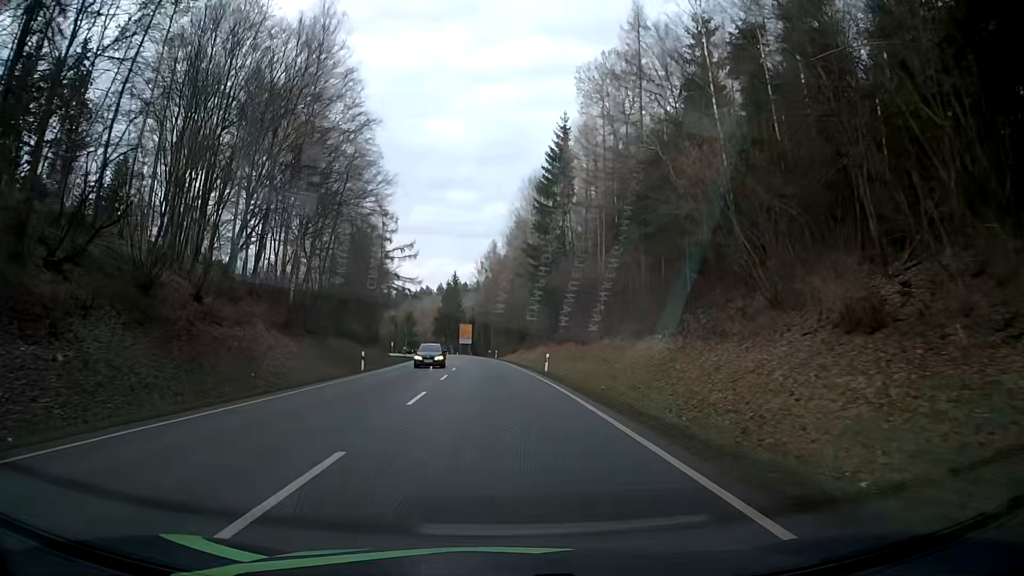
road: secondary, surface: asphalt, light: Day
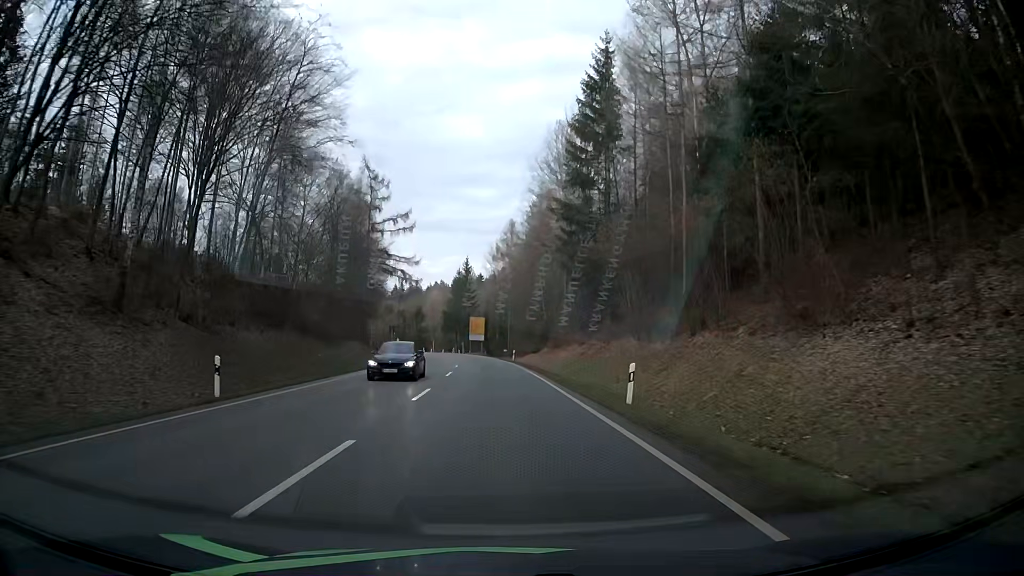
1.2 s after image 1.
(-0.2, +21.4) m; -1°
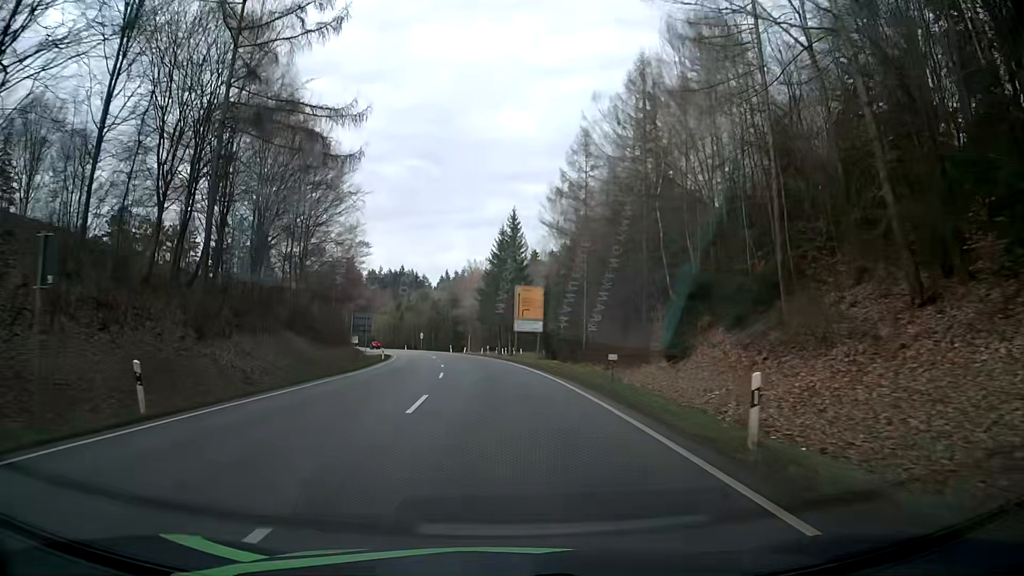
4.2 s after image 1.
(-2.3, +51.8) m; -5°
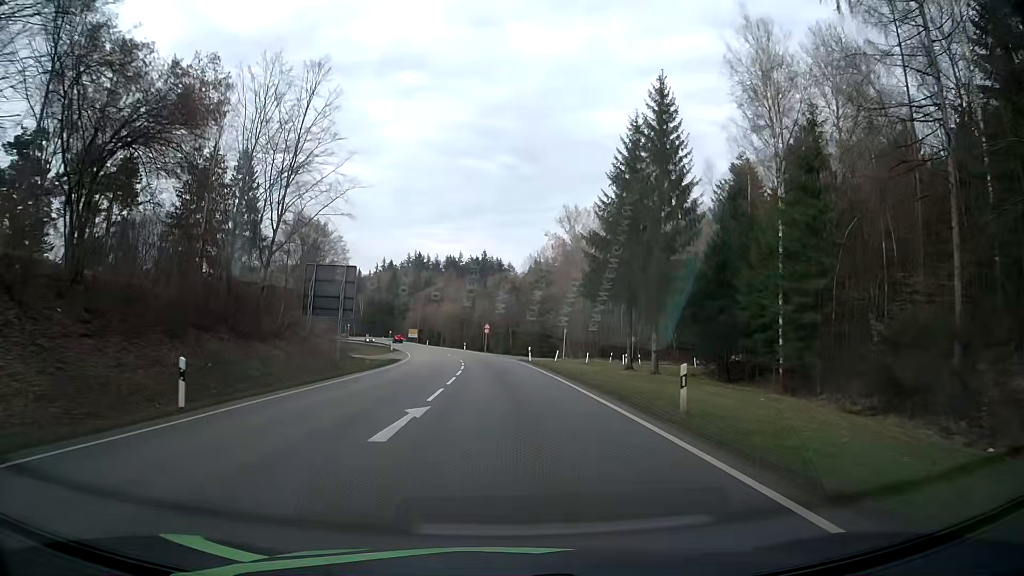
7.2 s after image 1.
(-3.3, +51.9) m; -8°
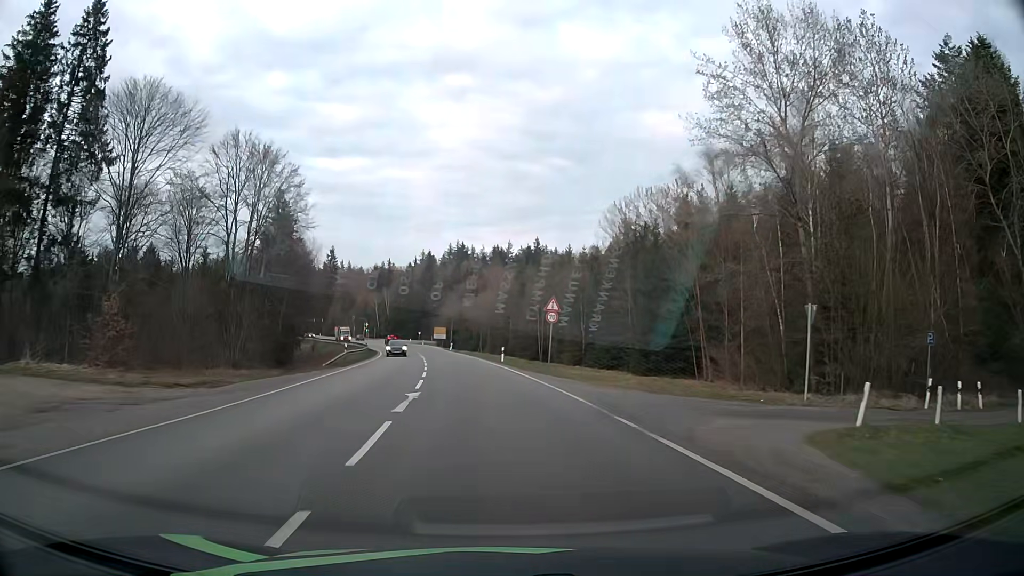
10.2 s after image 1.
(-1.9, +50.5) m; -5°
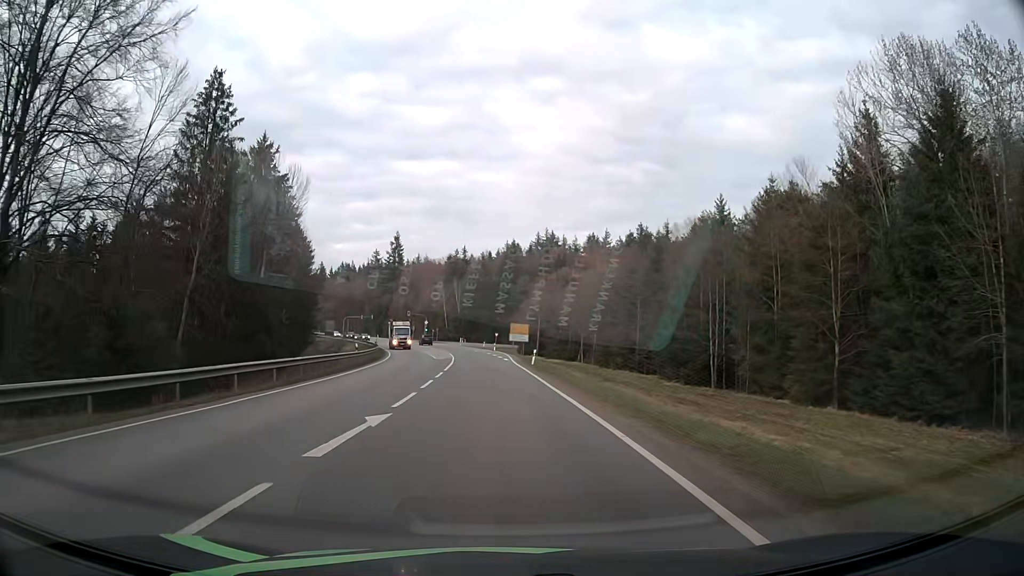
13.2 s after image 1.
(-3.0, +47.3) m; -7°
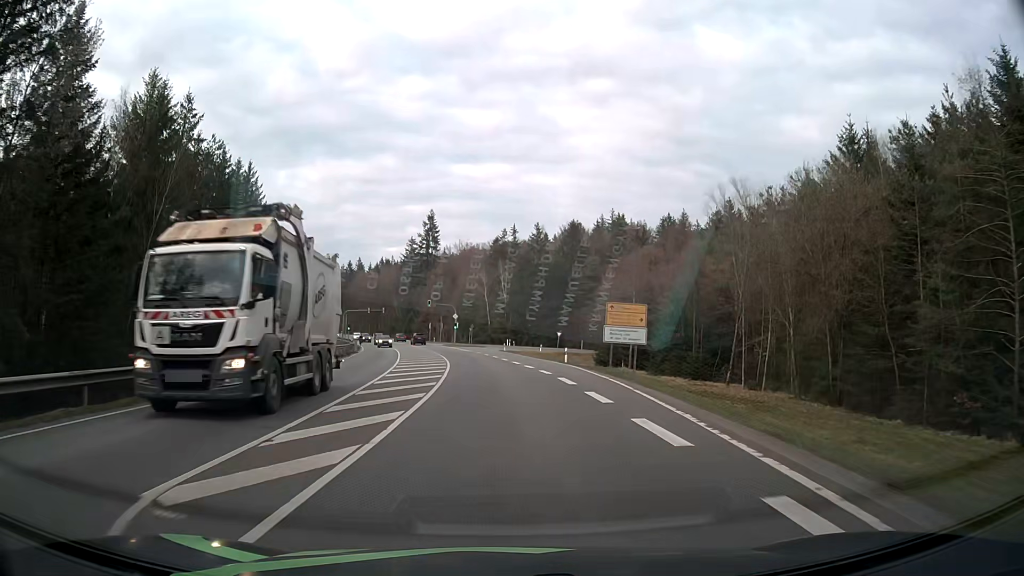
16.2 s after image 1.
(-1.7, +47.7) m; -4°
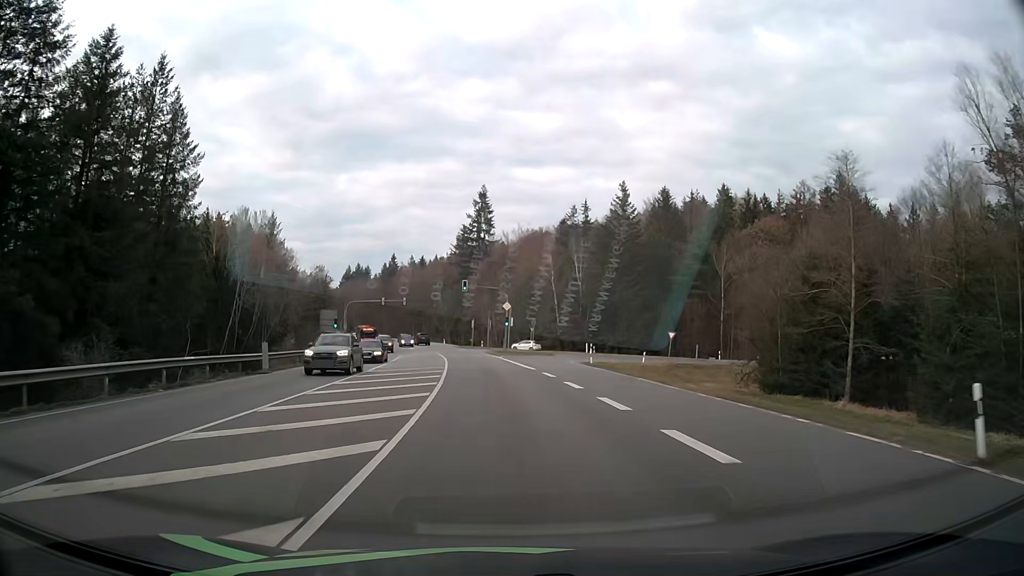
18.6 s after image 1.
(-1.6, +37.5) m; -5°
(0, +10) (-1, +20) (-1, +30) (-2, +40) (-3, +50) (-4, +60) (-6, +70) (-7, +80) (-9, +89) (-11, +99) m
